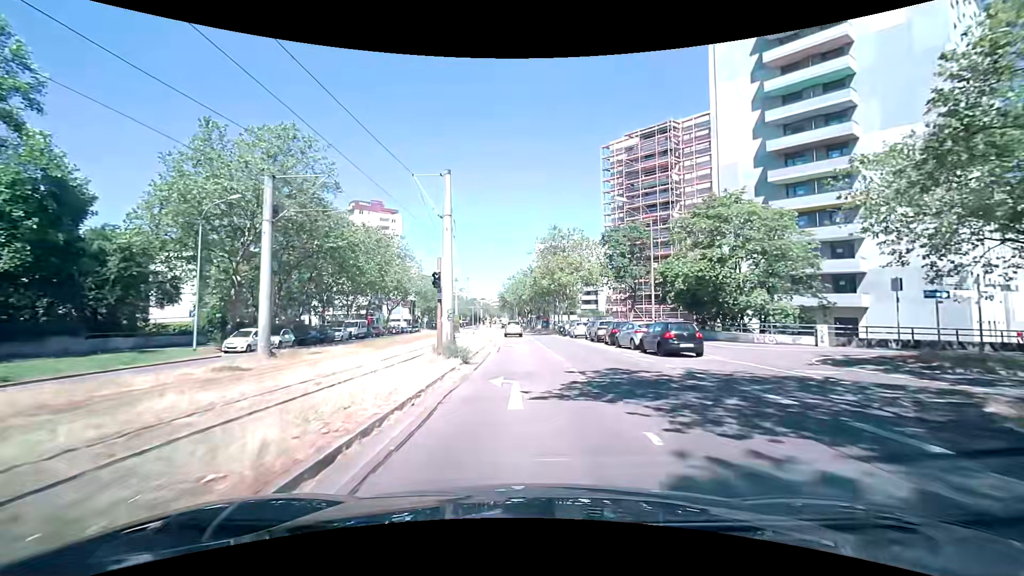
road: tertiary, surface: asphalt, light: Day
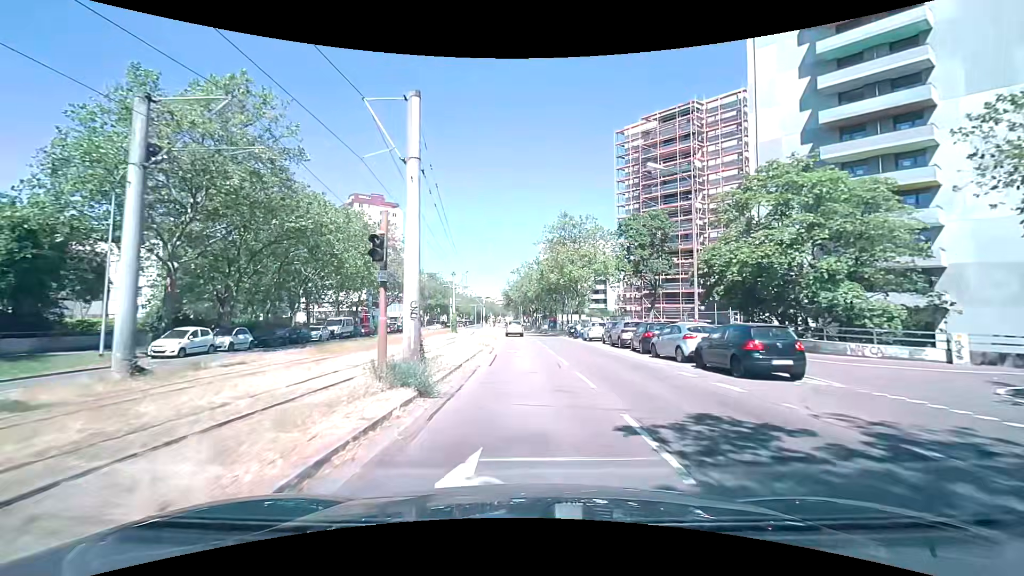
(0.0, +7.0) m; -1°
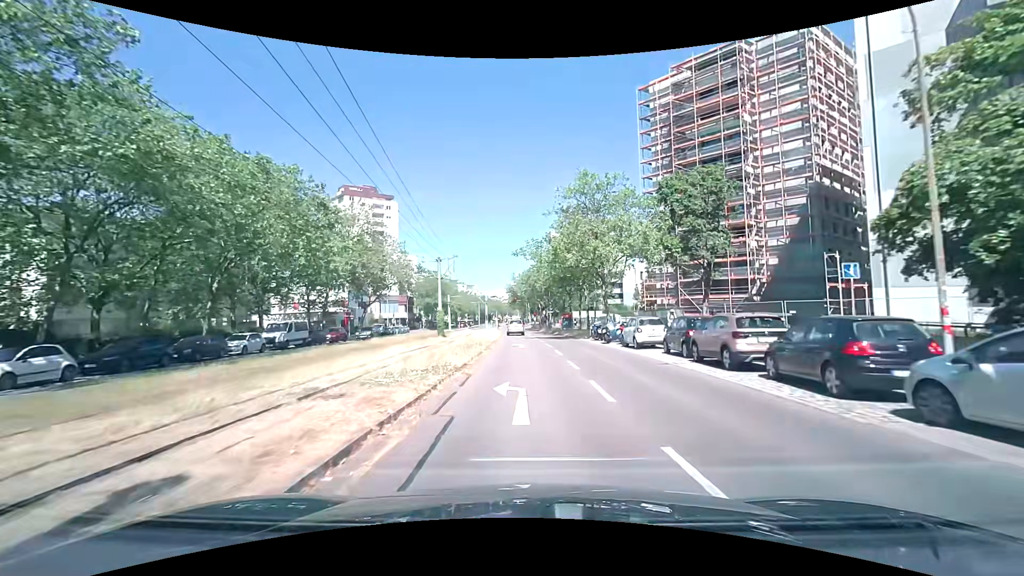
(+0.1, +14.0) m; 0°
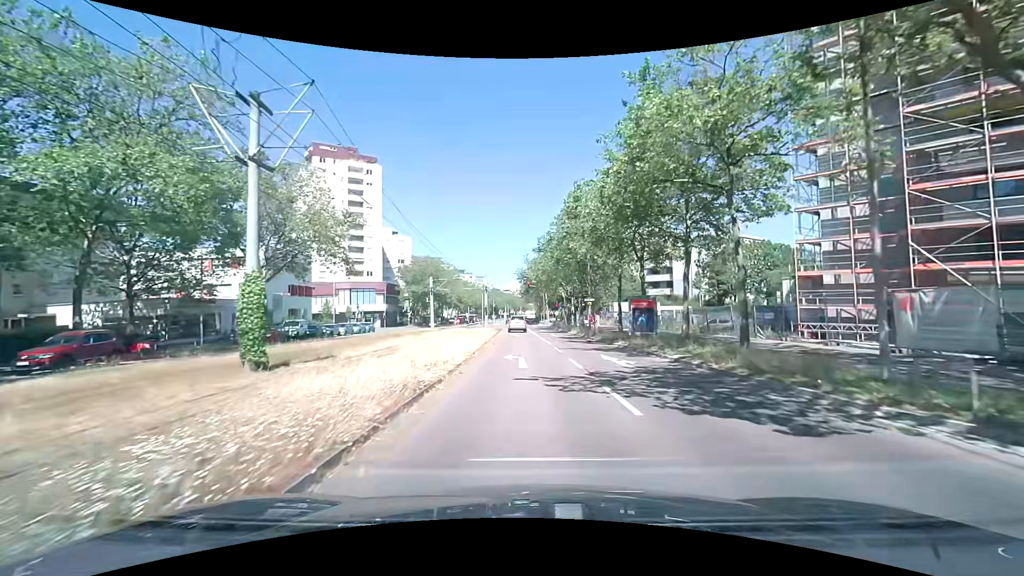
(-0.8, +33.1) m; -2°
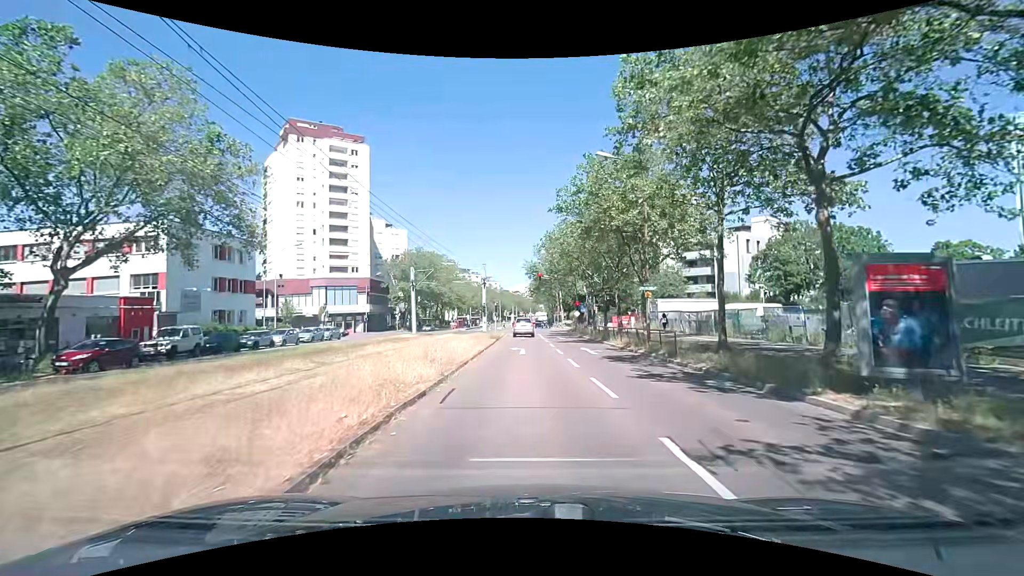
(-0.1, +17.0) m; -1°
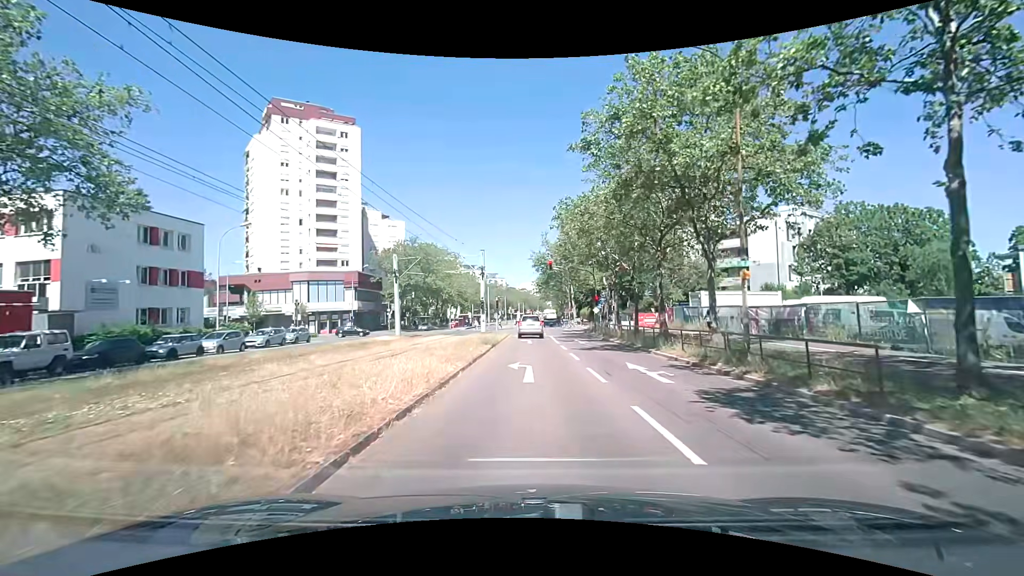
(-0.1, +9.8) m; -1°
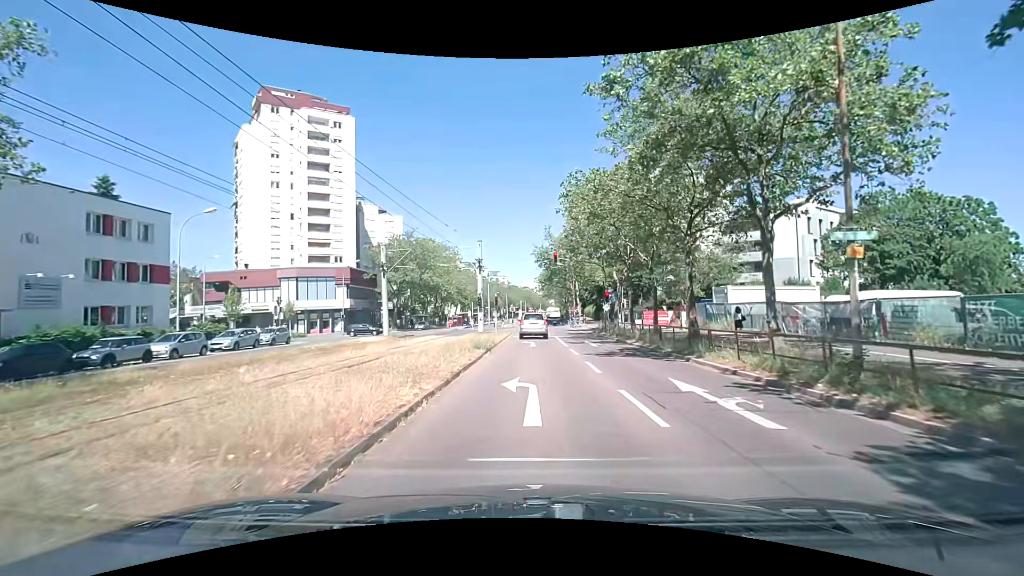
(0.0, +4.5) m; -1°
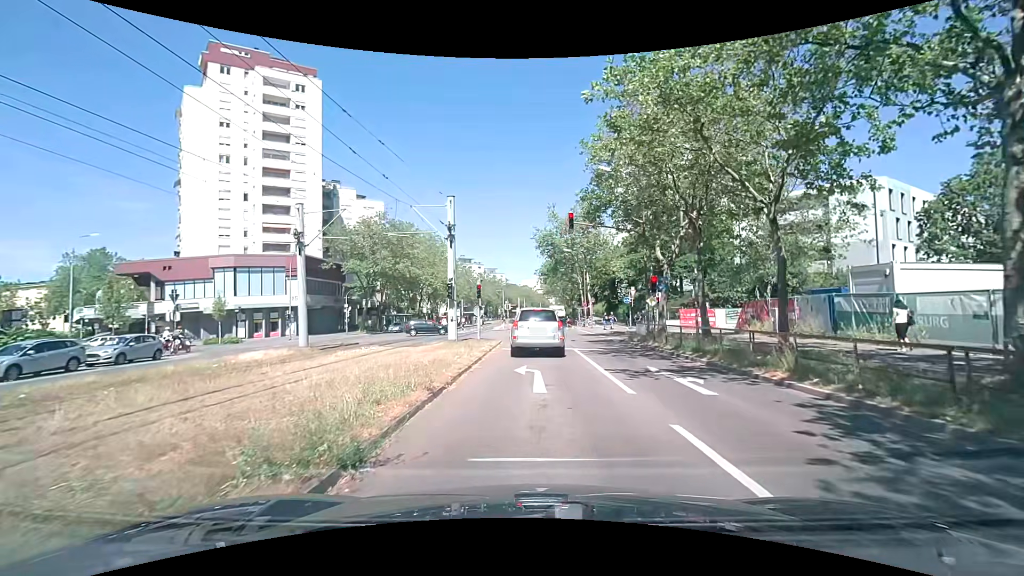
(+0.2, +14.6) m; +1°
